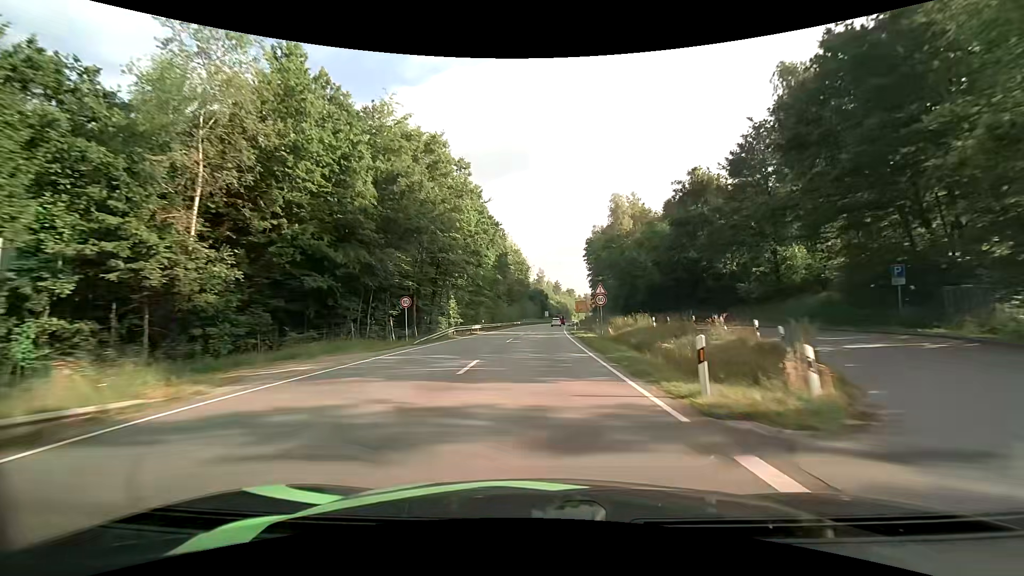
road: primary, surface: asphalt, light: Day
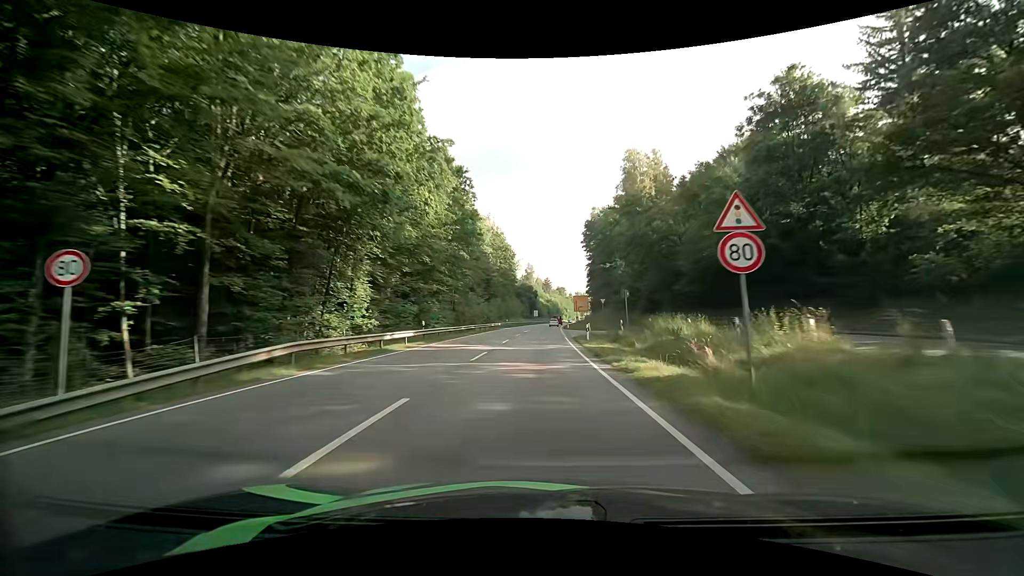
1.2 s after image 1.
(+0.2, +24.0) m; +1°
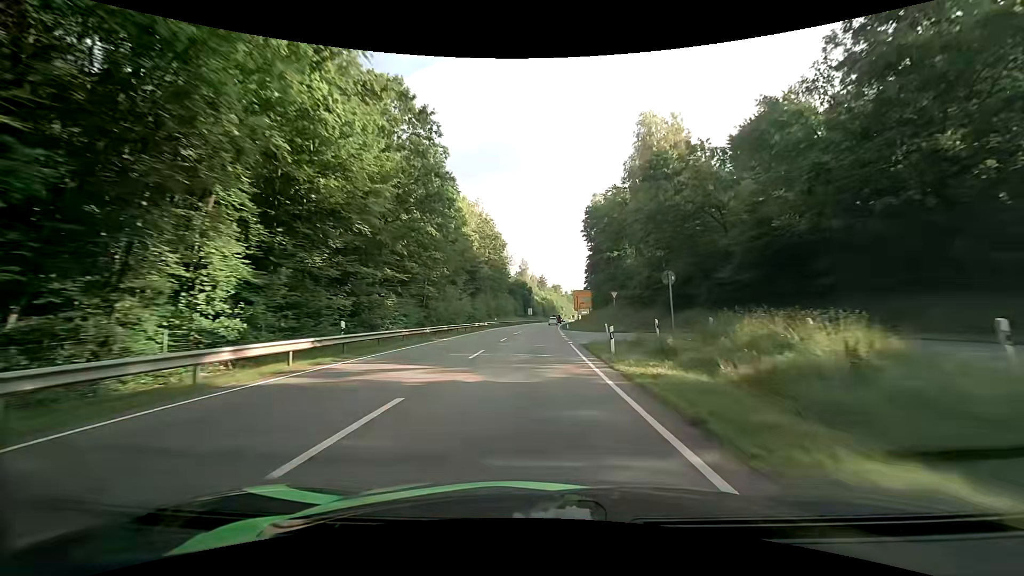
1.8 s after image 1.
(+0.1, +12.0) m; +1°
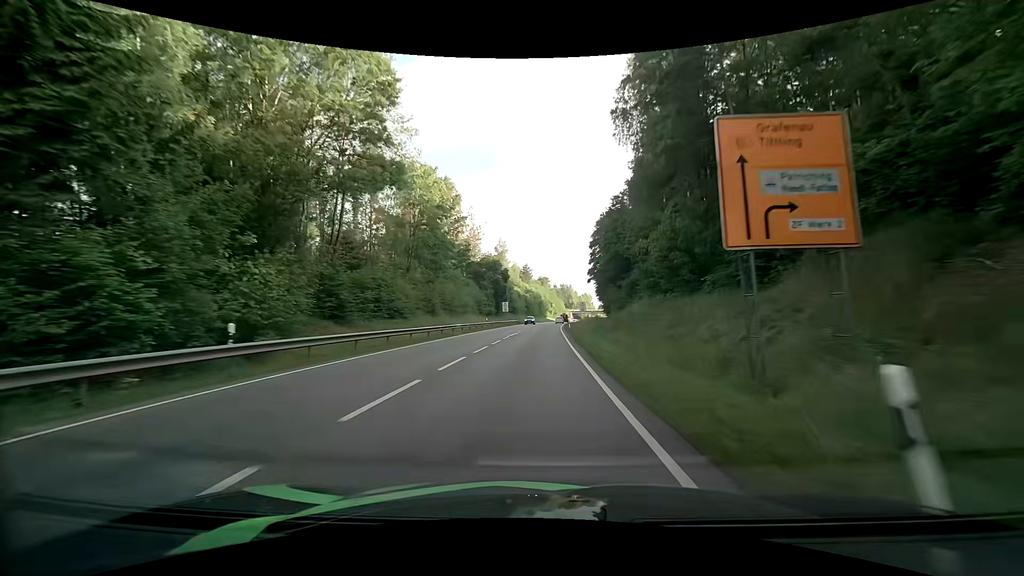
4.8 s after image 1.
(+0.6, +58.5) m; +2°
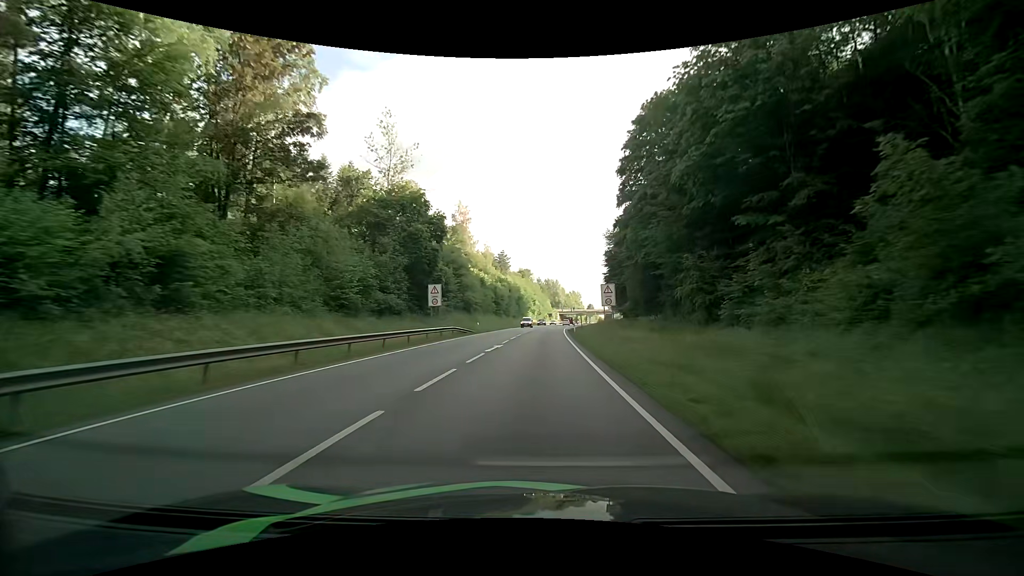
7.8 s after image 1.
(+0.6, +57.4) m; +2°
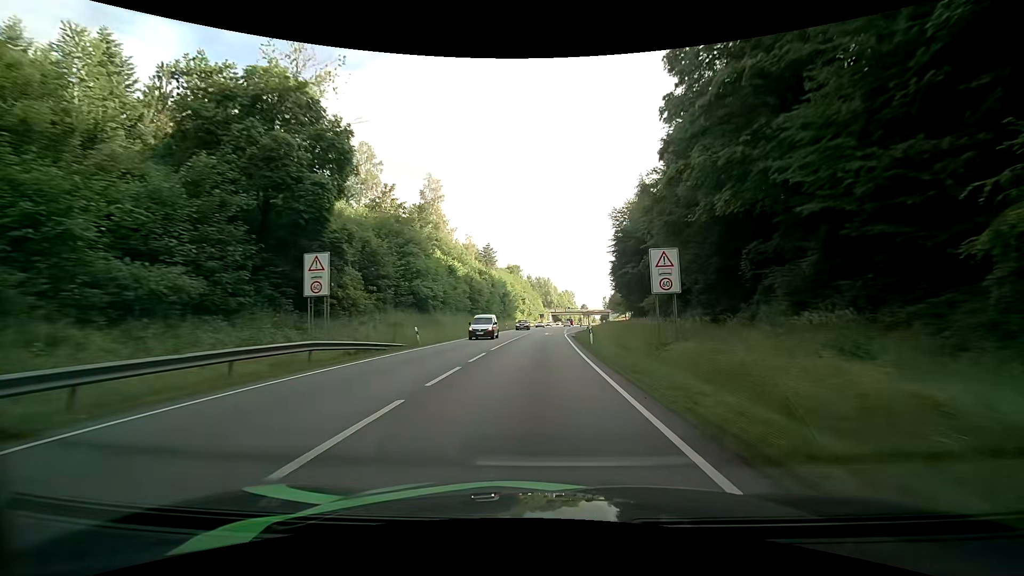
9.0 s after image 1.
(+0.3, +23.2) m; +1°
